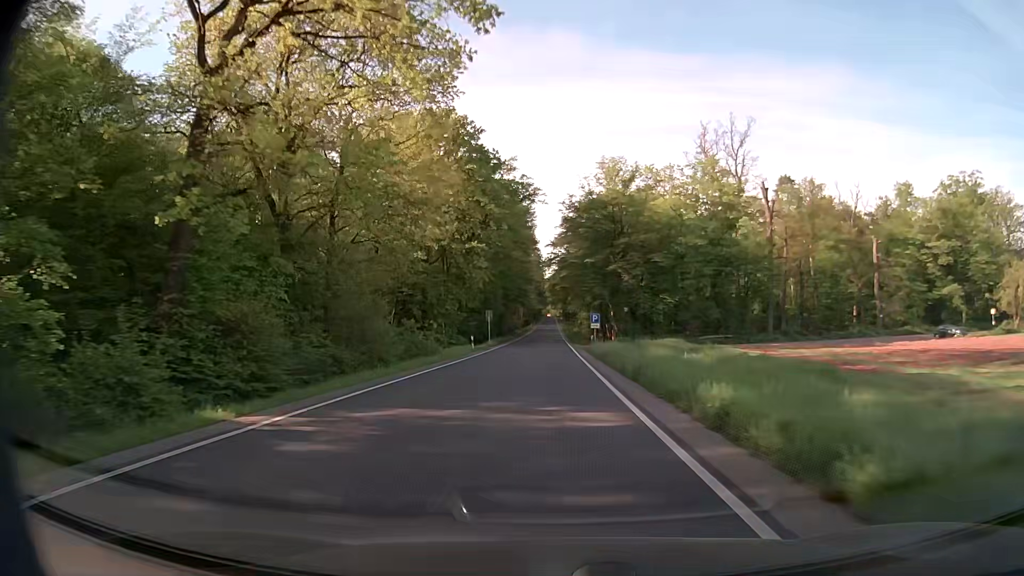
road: secondary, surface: asphalt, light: Day
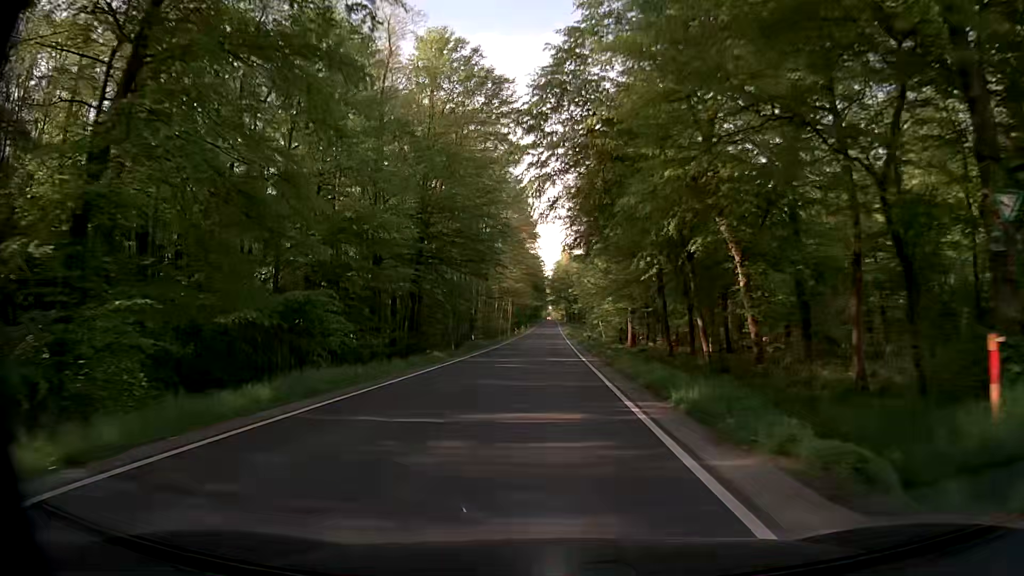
(0.0, +54.0) m; 0°
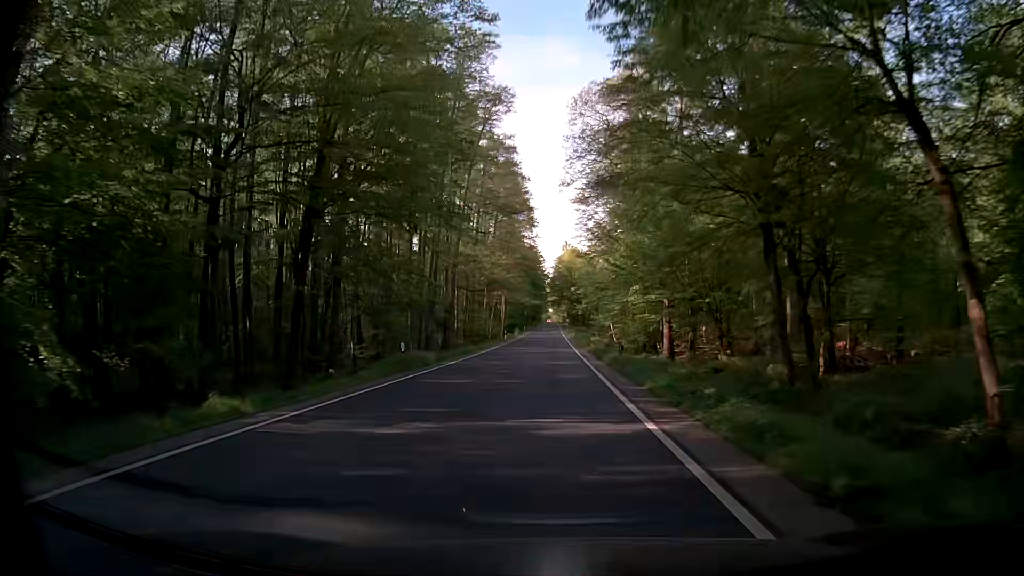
(-0.2, +21.5) m; 0°
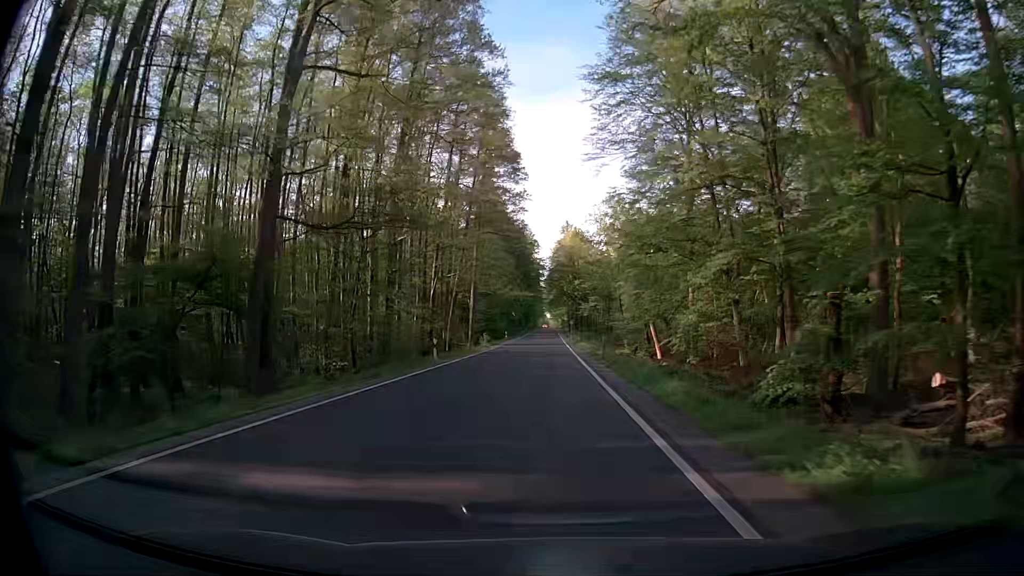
(-0.1, +42.8) m; -1°
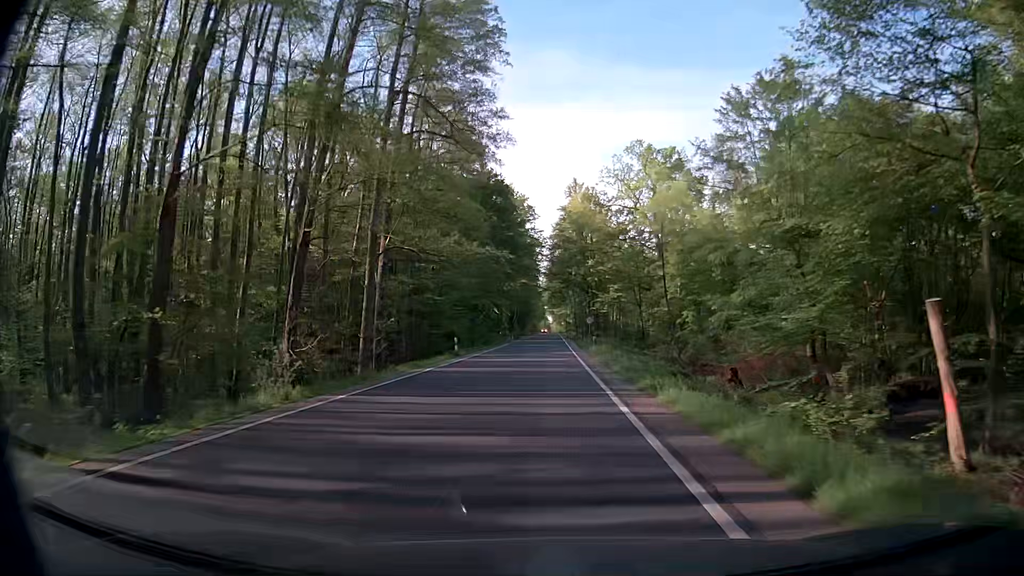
(+0.2, +42.8) m; 0°
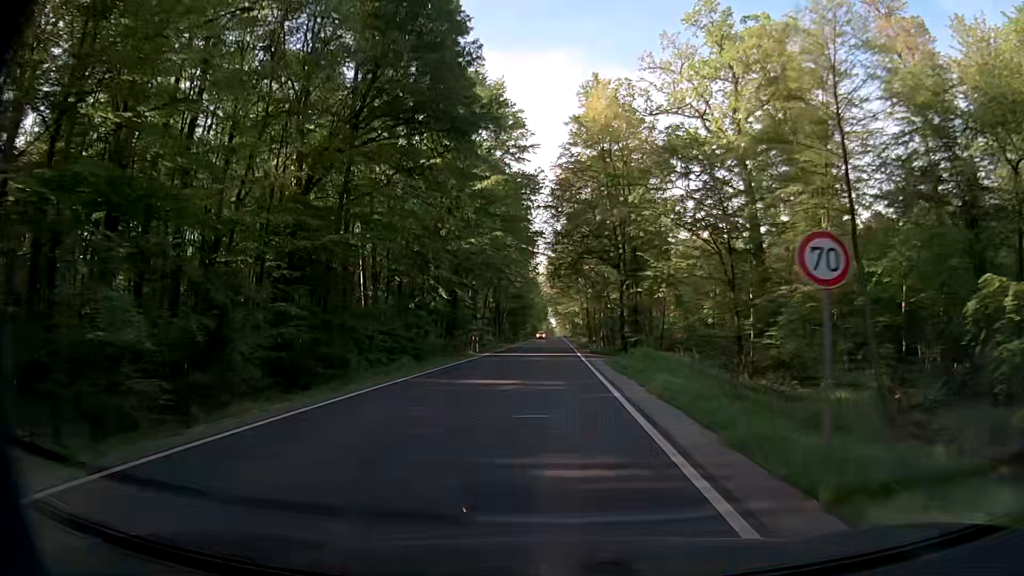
(-0.2, +42.9) m; -1°
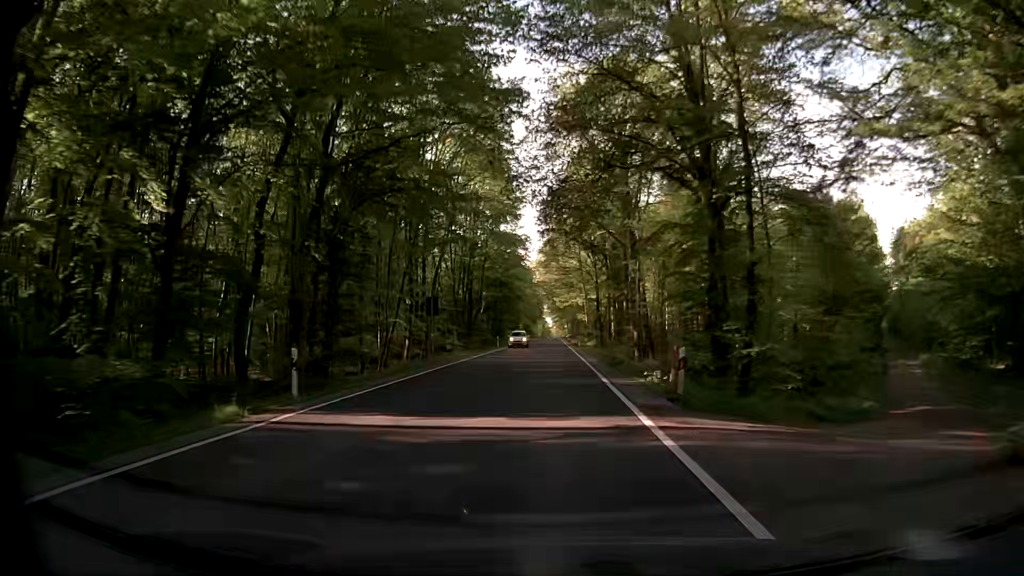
(+0.4, +32.1) m; +1°
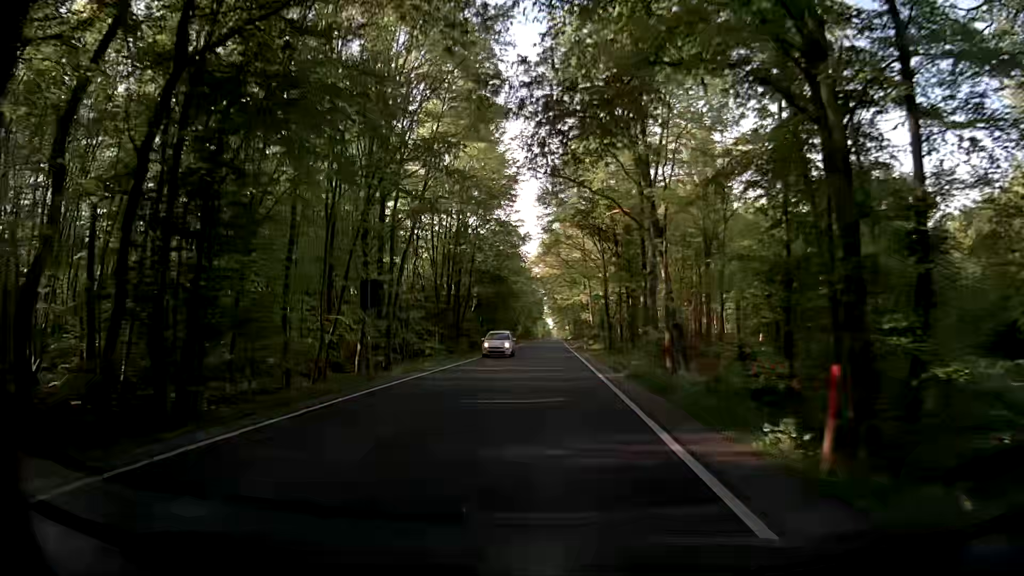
(-0.1, +10.7) m; -1°
(0, +10) (0, +20) (0, +30) (0, +40) (+1, +50) (+1, +60) (+1, +70) (+1, +80) (+1, +90) (+1, +100) m
